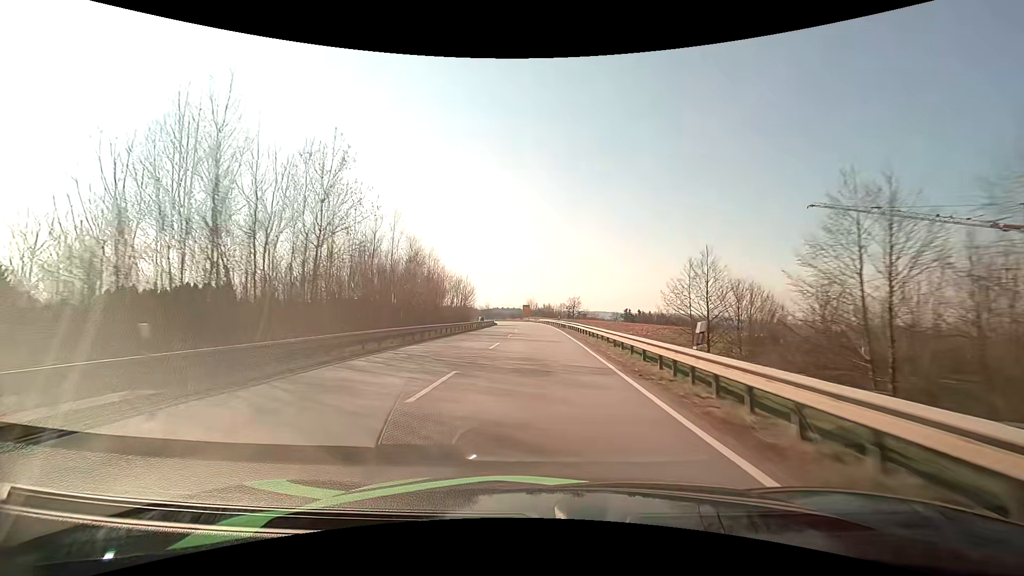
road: primary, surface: asphalt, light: Day
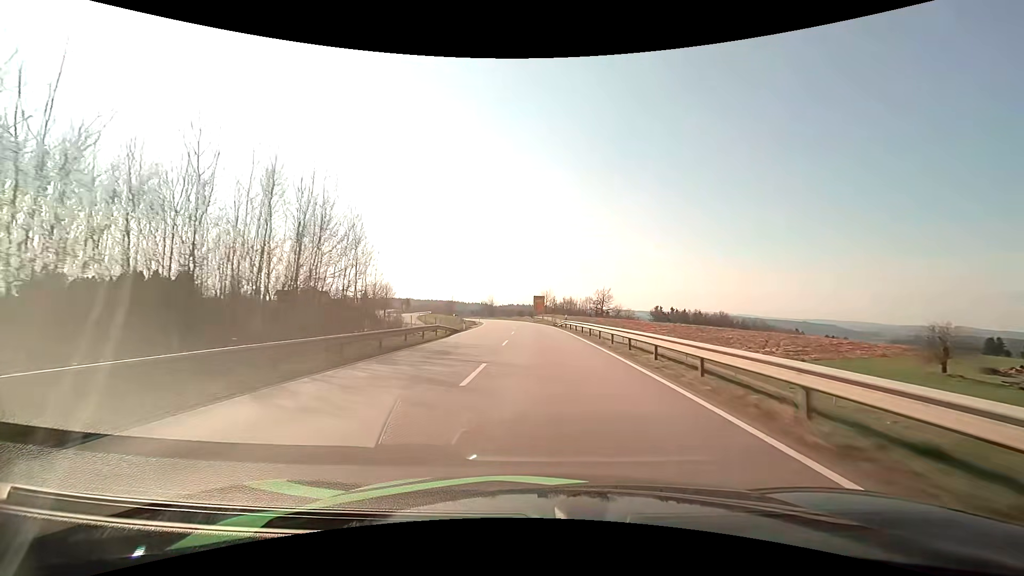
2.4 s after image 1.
(-0.6, +58.5) m; -2°
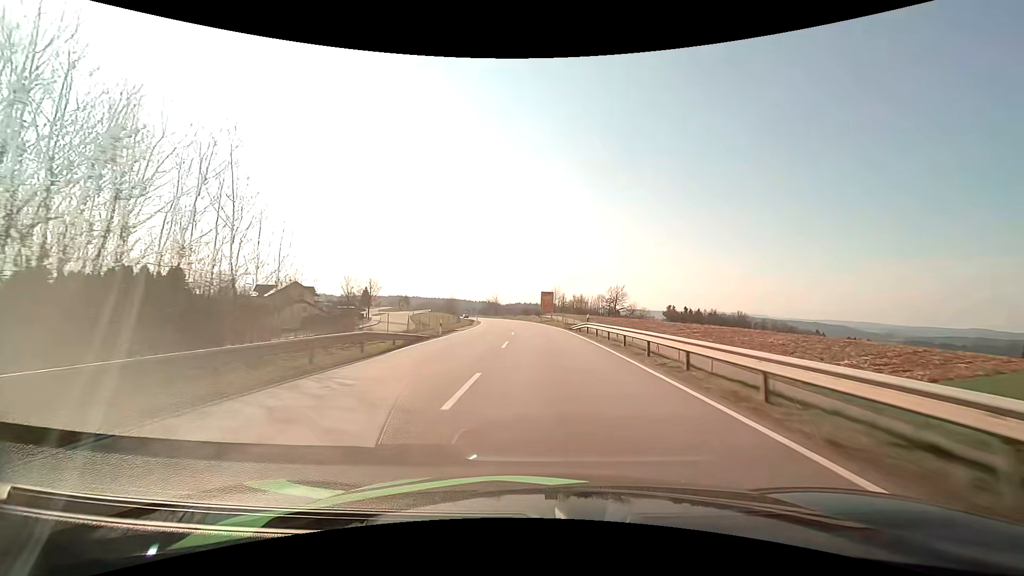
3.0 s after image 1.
(-0.1, +14.5) m; -1°
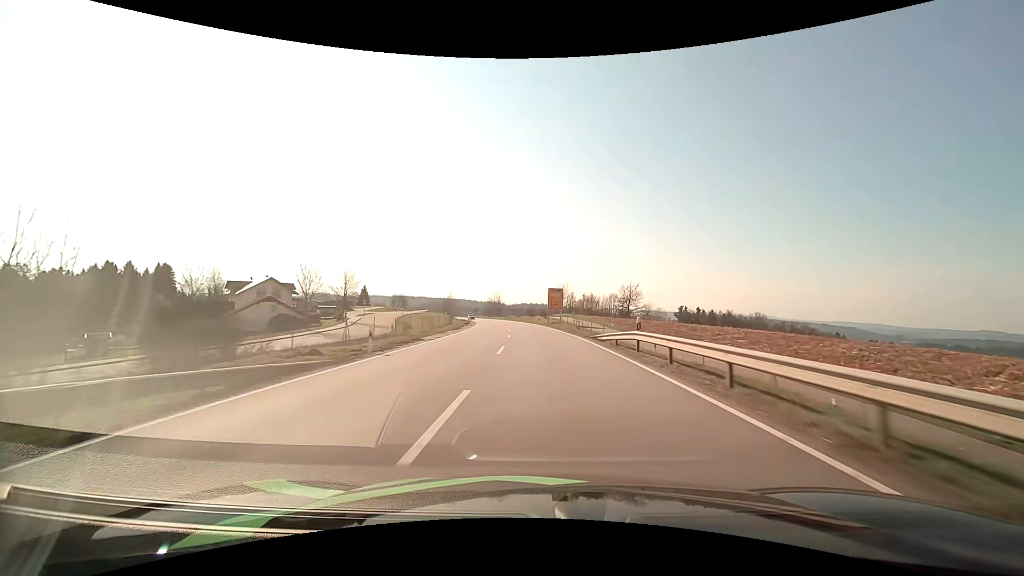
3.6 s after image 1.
(-0.1, +14.6) m; -1°
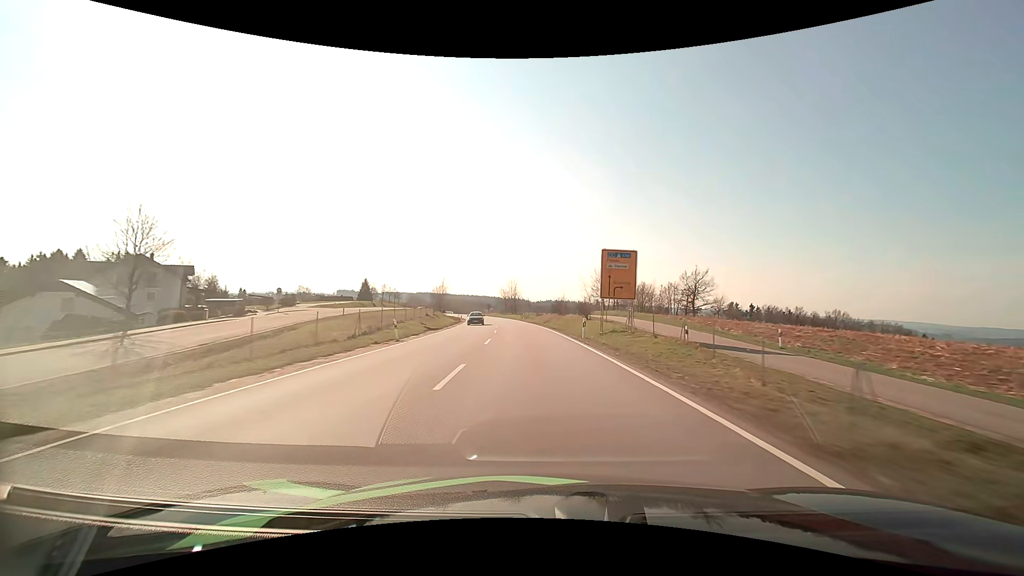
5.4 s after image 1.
(-0.8, +44.1) m; -3°
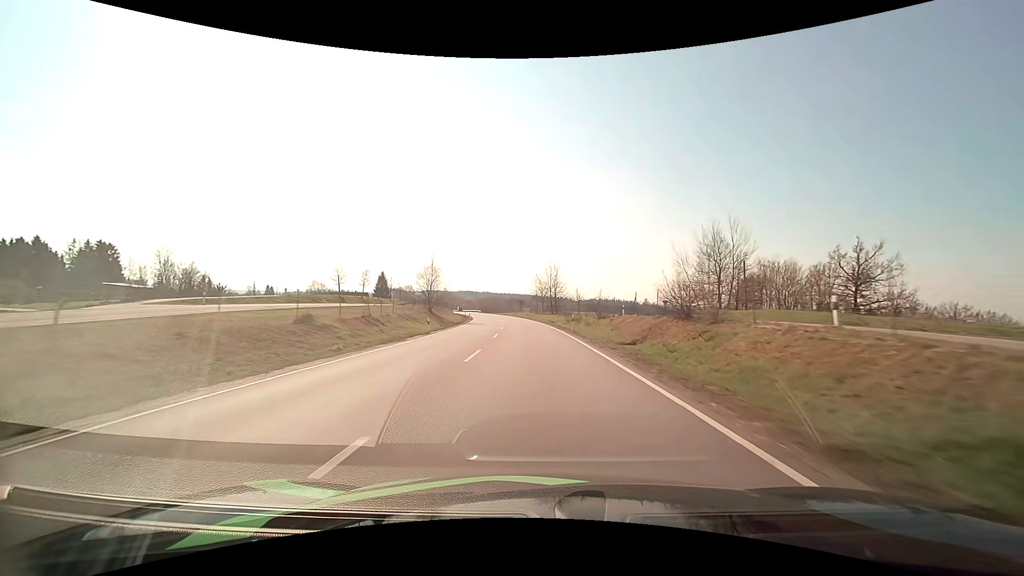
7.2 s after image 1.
(-1.7, +43.5) m; -5°
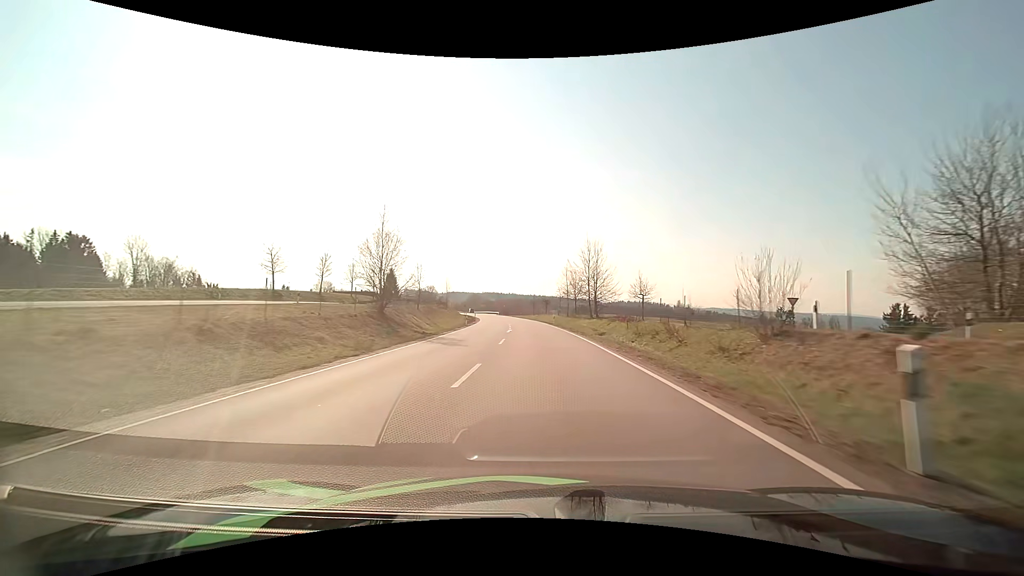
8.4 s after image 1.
(-0.8, +28.3) m; -3°
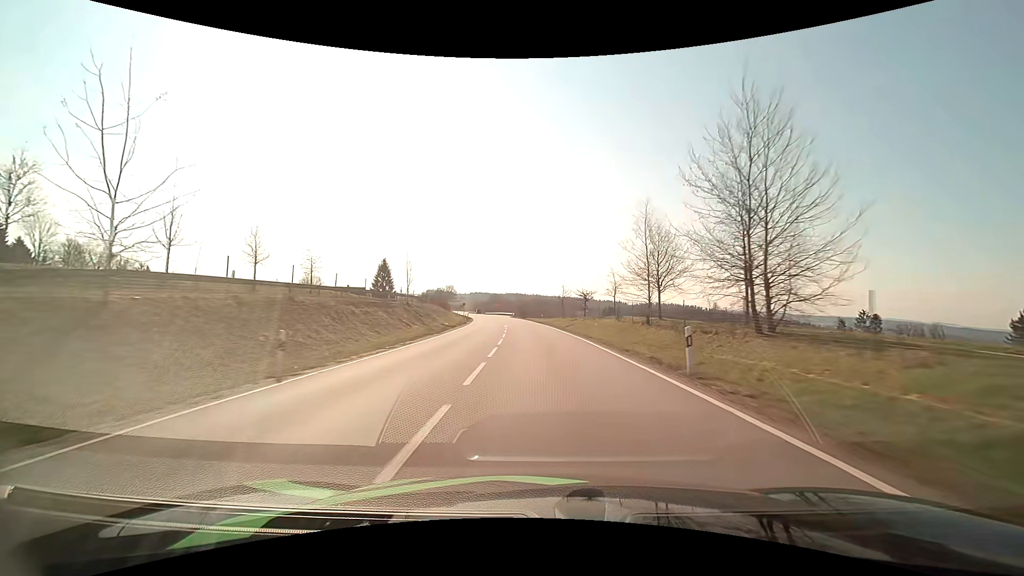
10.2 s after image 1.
(-1.2, +42.4) m; -3°
(0, +10) (0, +20) (0, +30) (-1, +40) (-2, +50) (-2, +60) (-3, +70) (-4, +80) (-6, +90) (-7, +100) m
